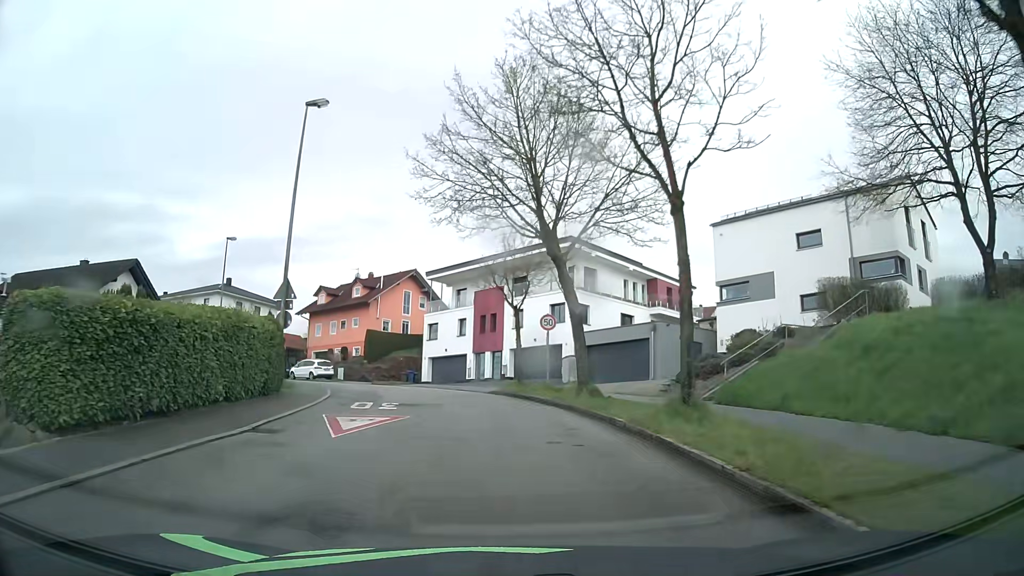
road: residential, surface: asphalt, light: Day
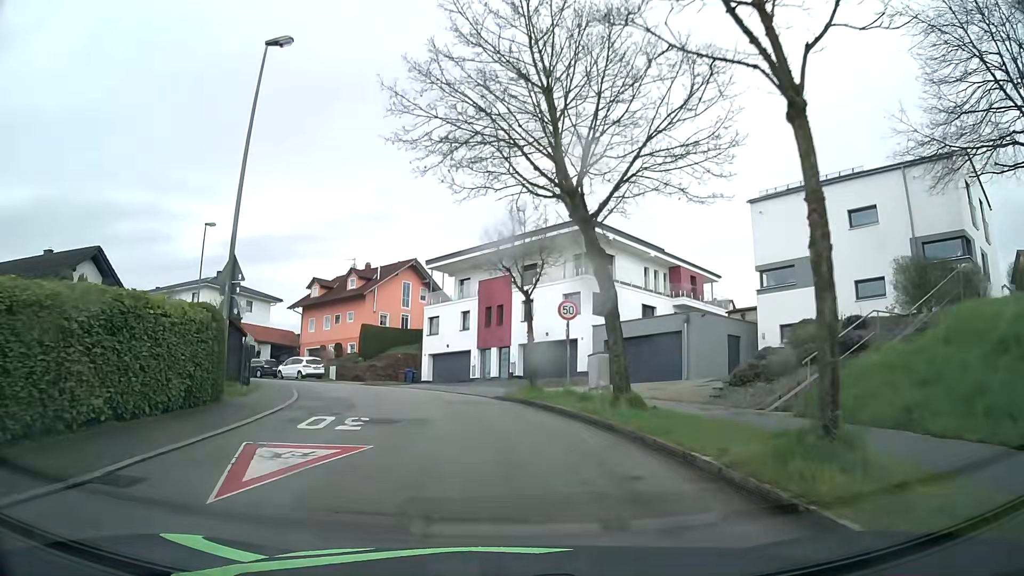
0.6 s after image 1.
(0.0, +5.1) m; 0°
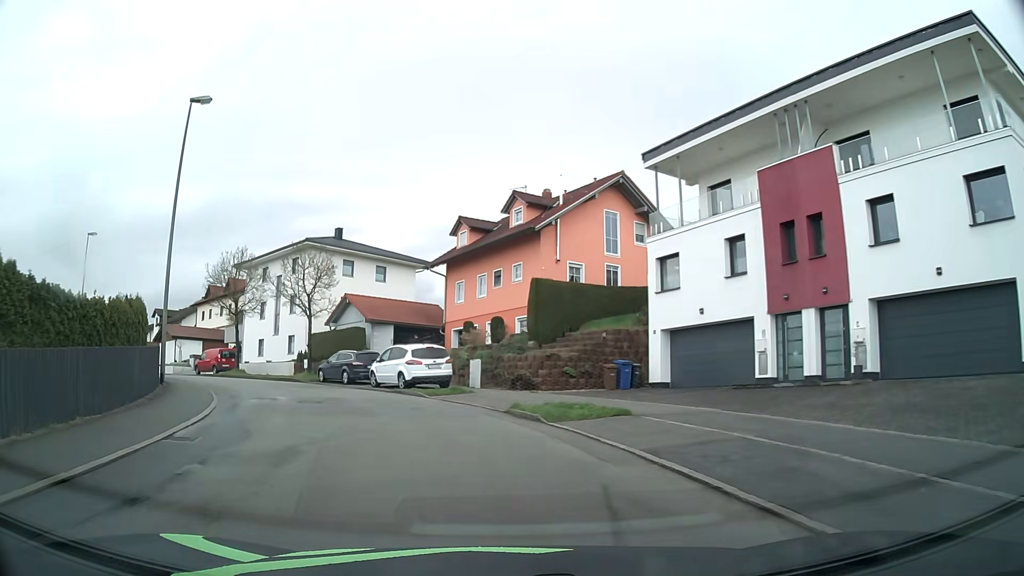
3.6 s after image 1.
(-3.2, +24.9) m; -18°
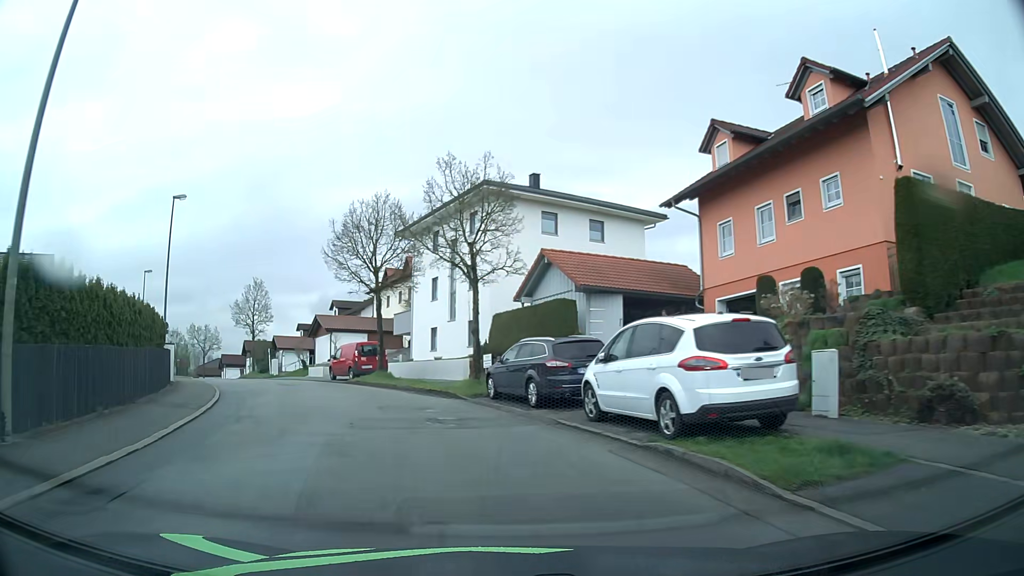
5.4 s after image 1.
(-2.3, +15.5) m; -18°
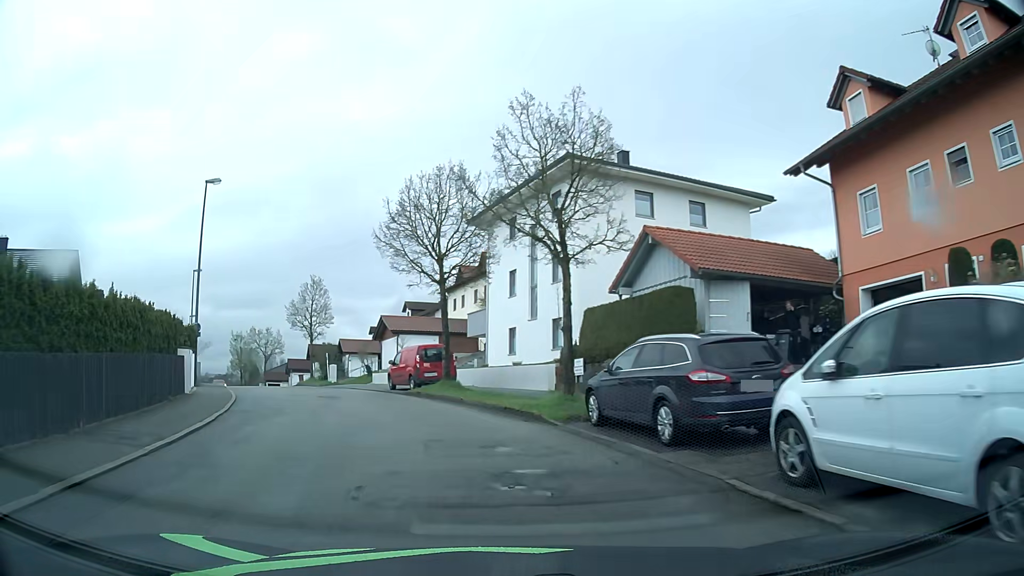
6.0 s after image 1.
(-0.3, +5.4) m; -7°
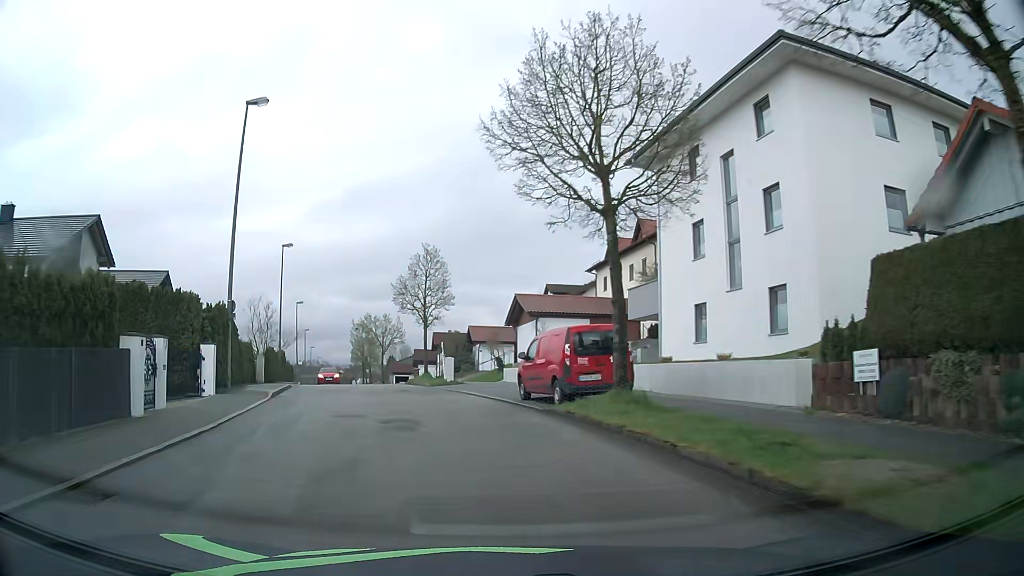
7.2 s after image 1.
(-1.3, +11.1) m; -13°
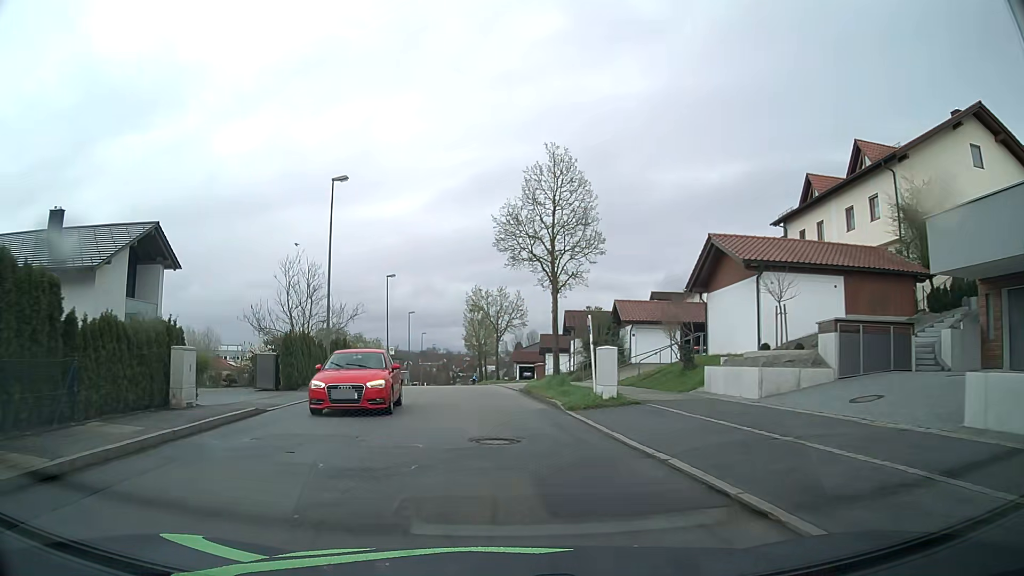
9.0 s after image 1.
(-1.6, +17.6) m; -9°
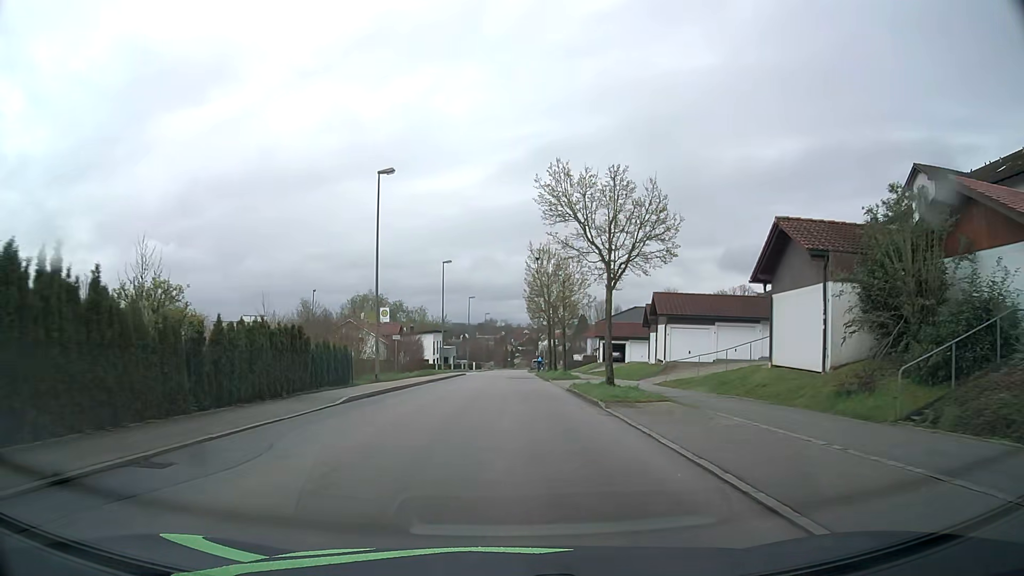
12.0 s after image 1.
(-2.4, +30.4) m; -6°
(0, +10) (0, +20) (0, +30) (0, +40) (0, +50) (0, +60) (0, +70) (0, +80) (+1, +90) (+1, +100) m
